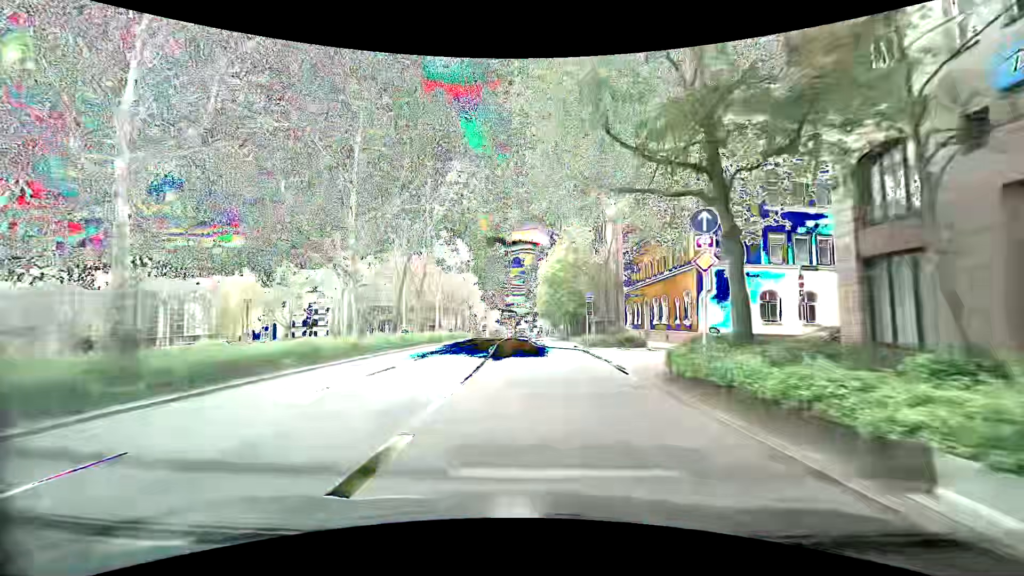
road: secondary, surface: asphalt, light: Day
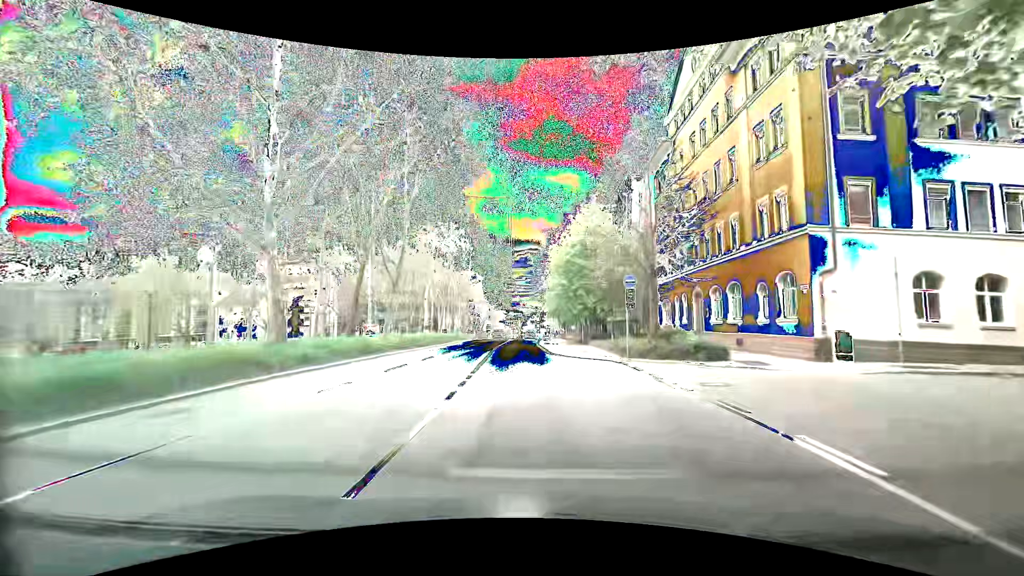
(-0.2, +11.6) m; -1°
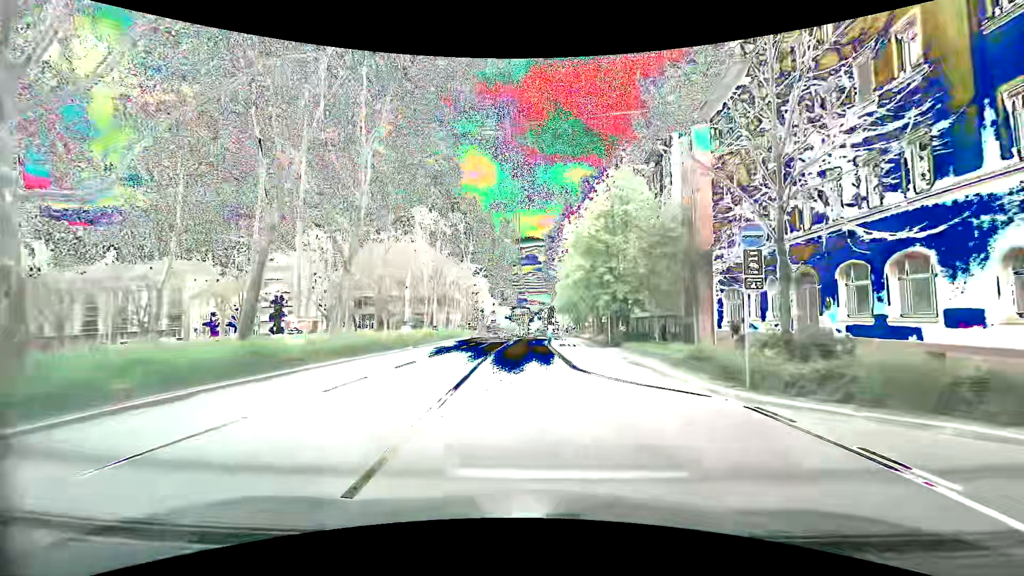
(-0.1, +11.6) m; -1°
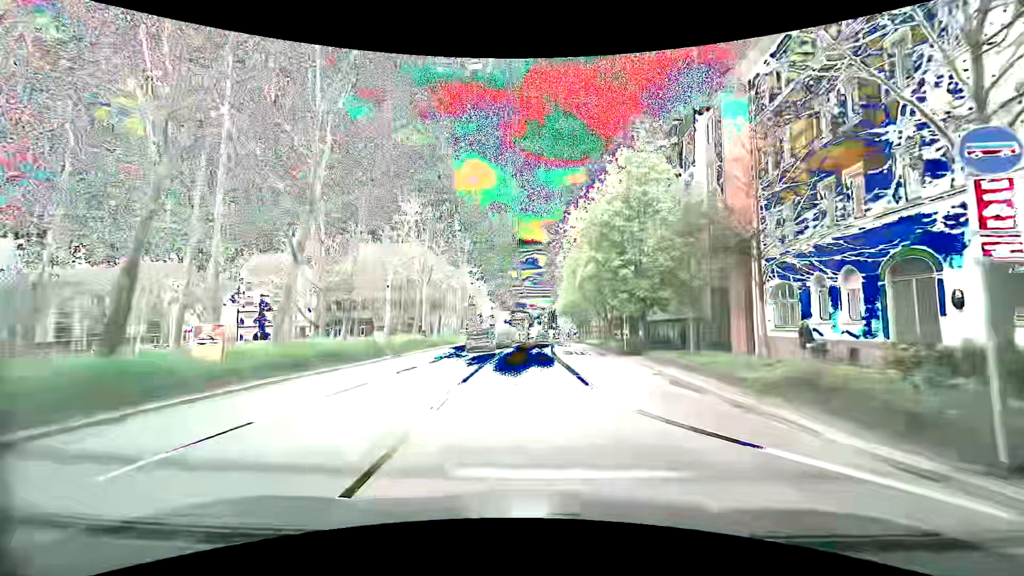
(0.0, +5.8) m; 0°
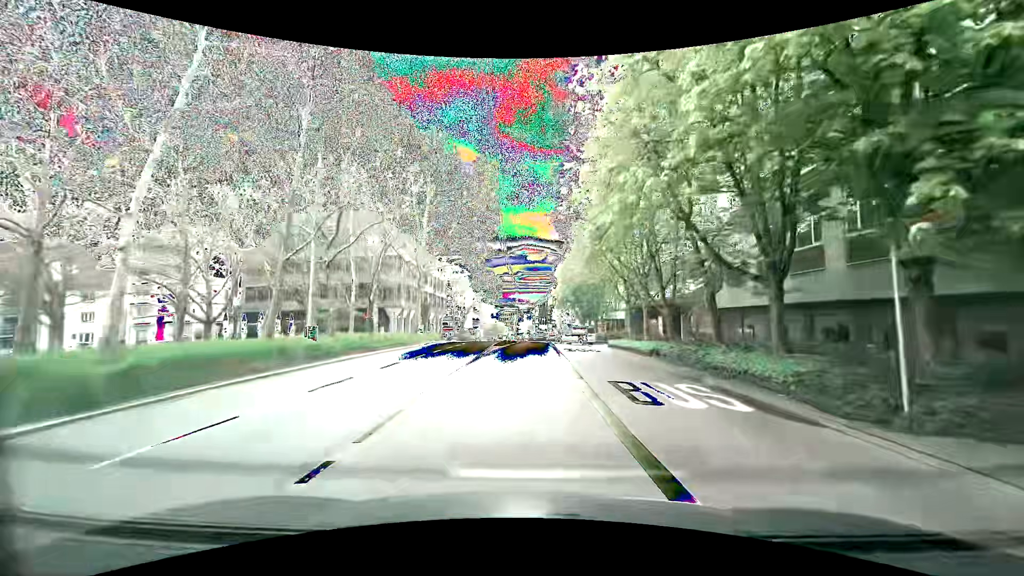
(+0.1, +23.4) m; +1°
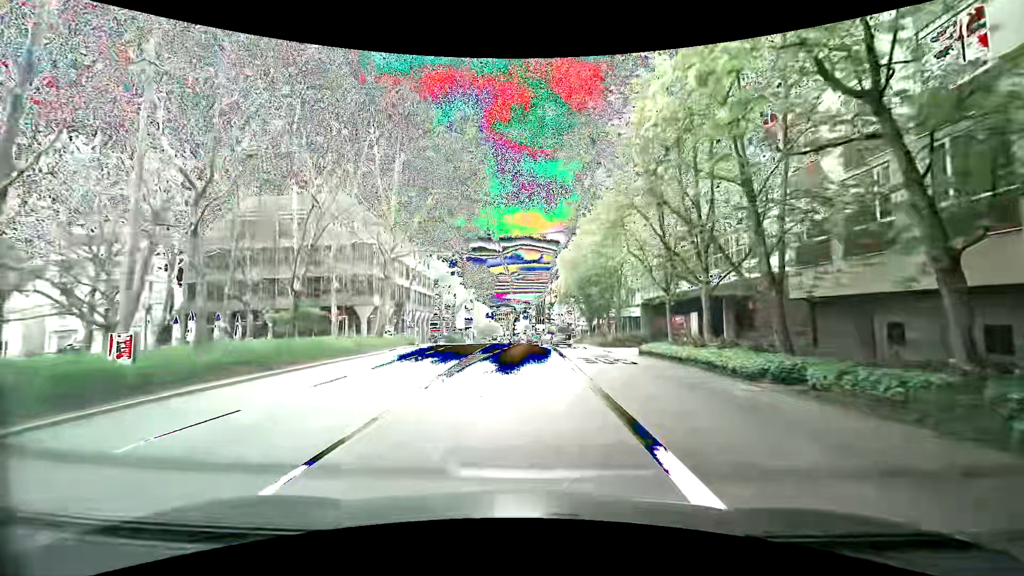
(+0.1, +11.2) m; 0°
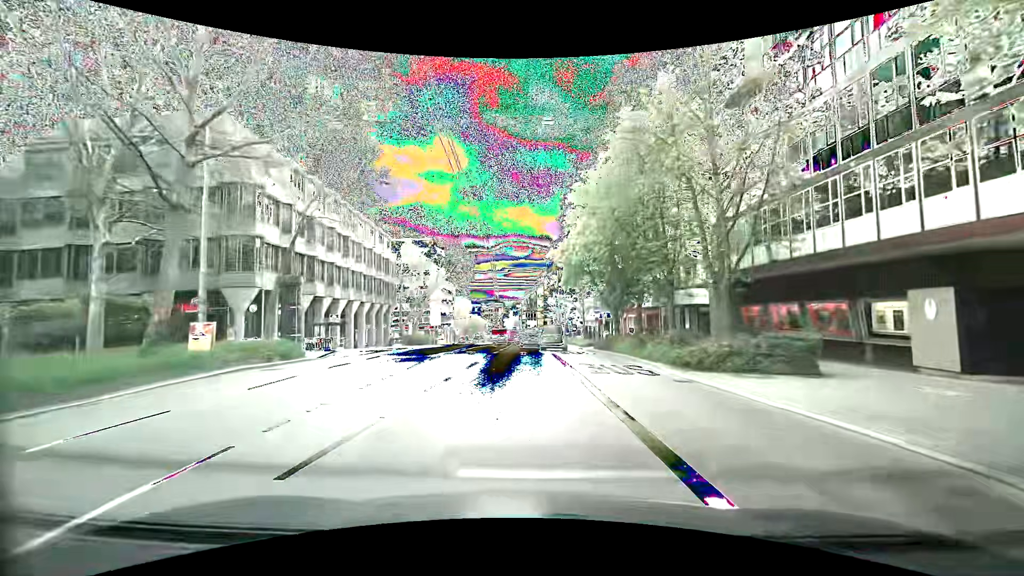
(+0.6, +24.0) m; +2°
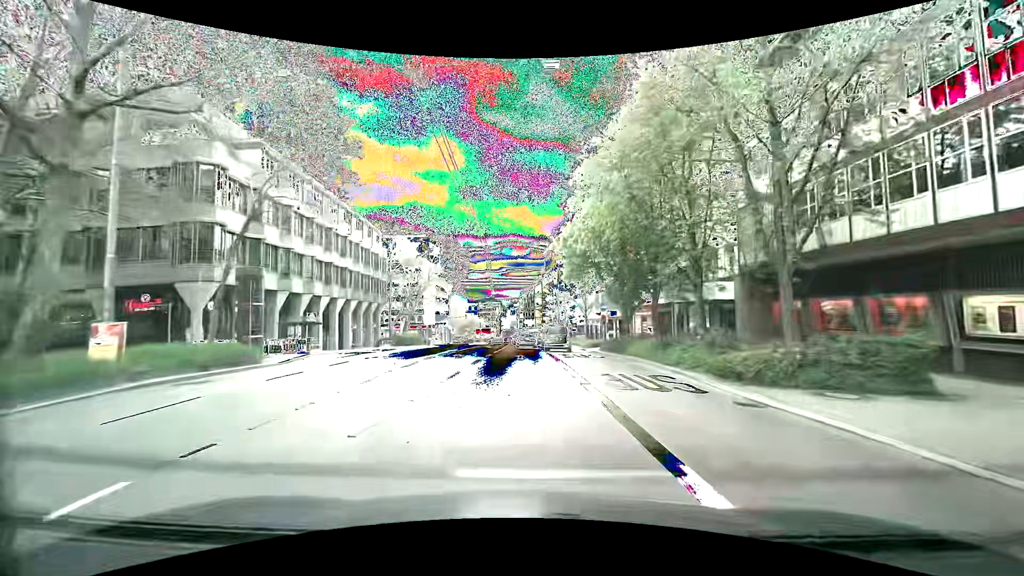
(0.0, +4.4) m; +1°
